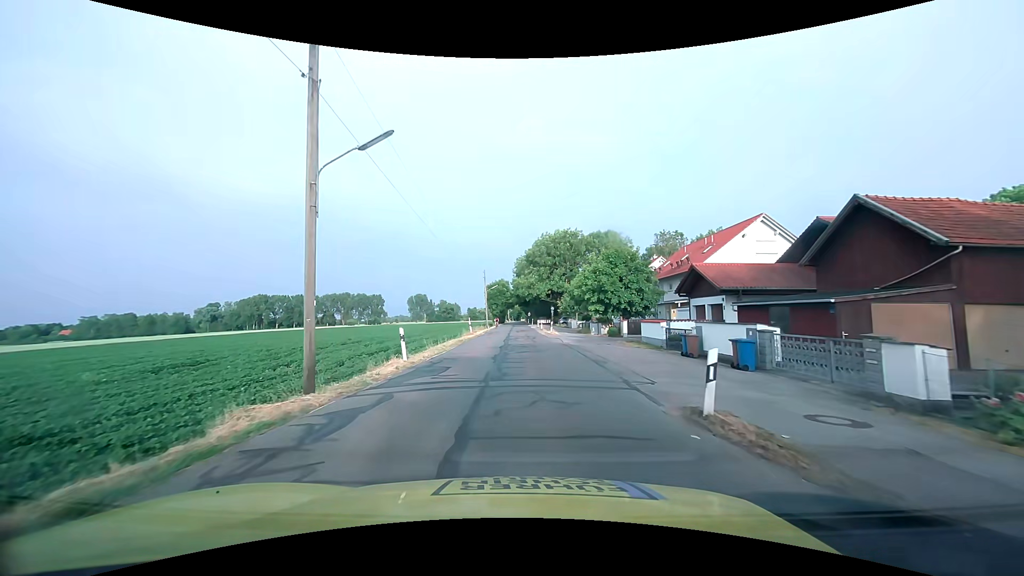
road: tertiary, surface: asphalt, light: Day
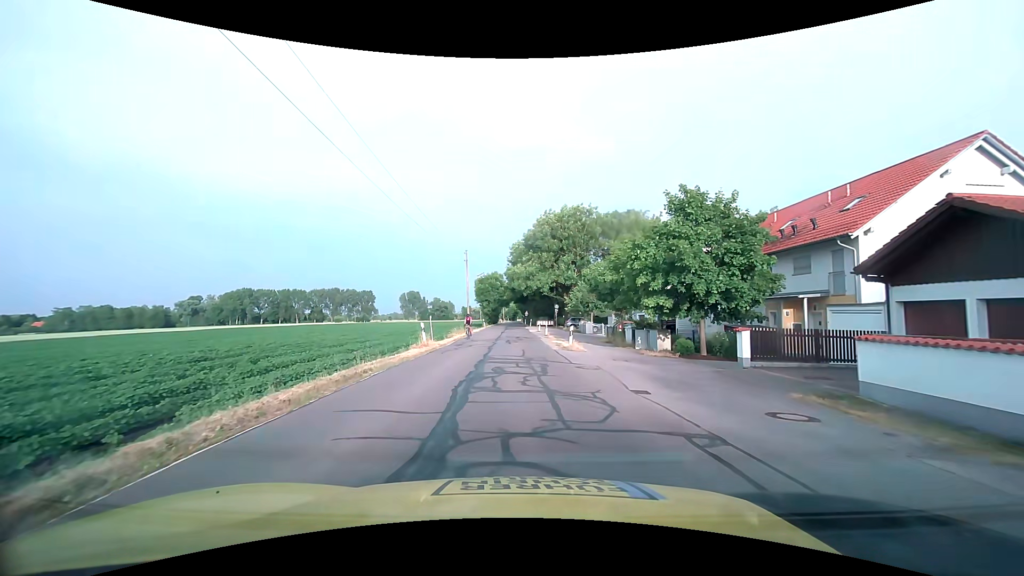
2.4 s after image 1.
(+0.1, +19.8) m; +1°
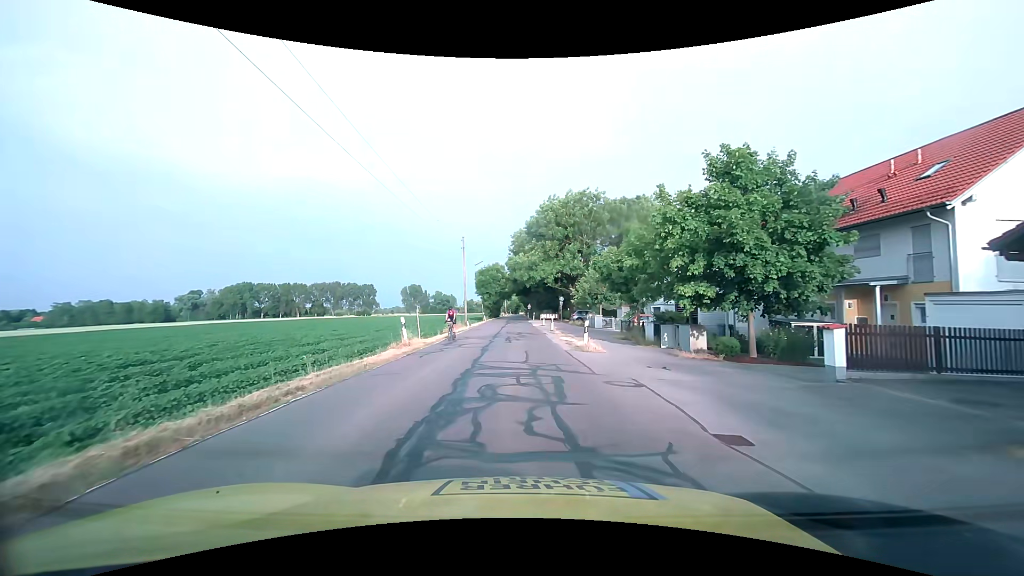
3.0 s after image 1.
(0.0, +4.6) m; 0°
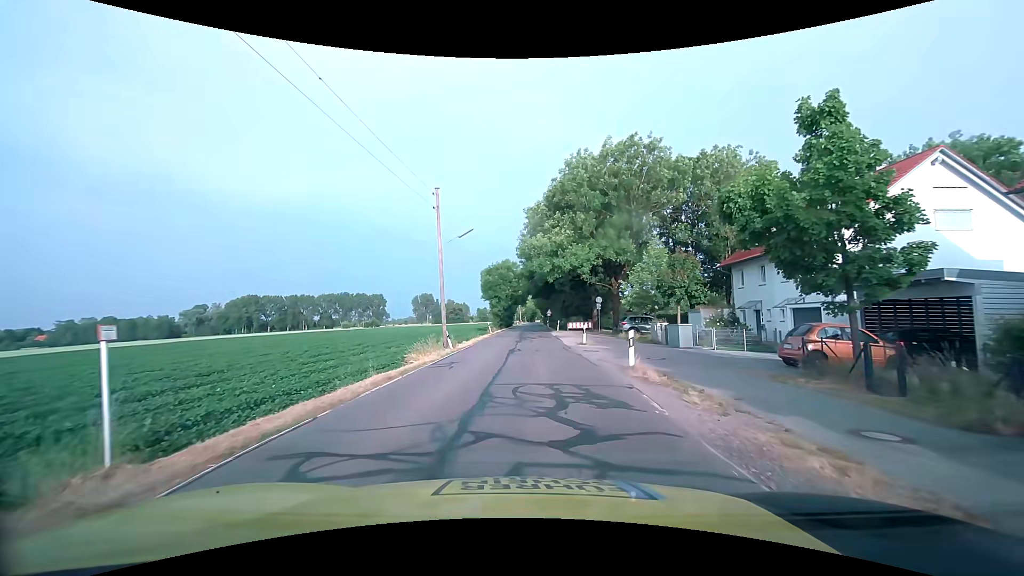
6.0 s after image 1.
(-0.6, +20.7) m; -2°
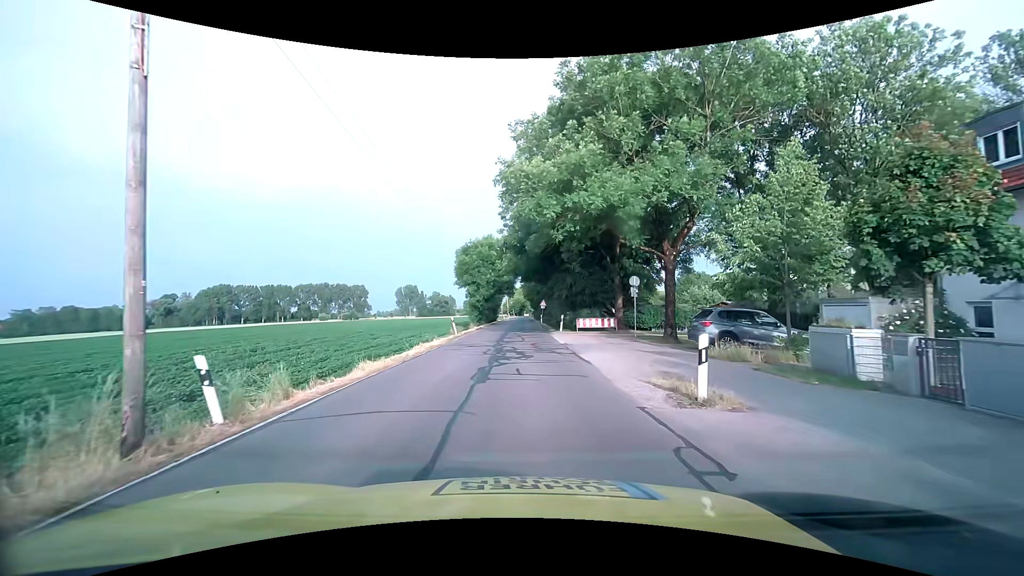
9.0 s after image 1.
(+0.4, +19.3) m; +2°
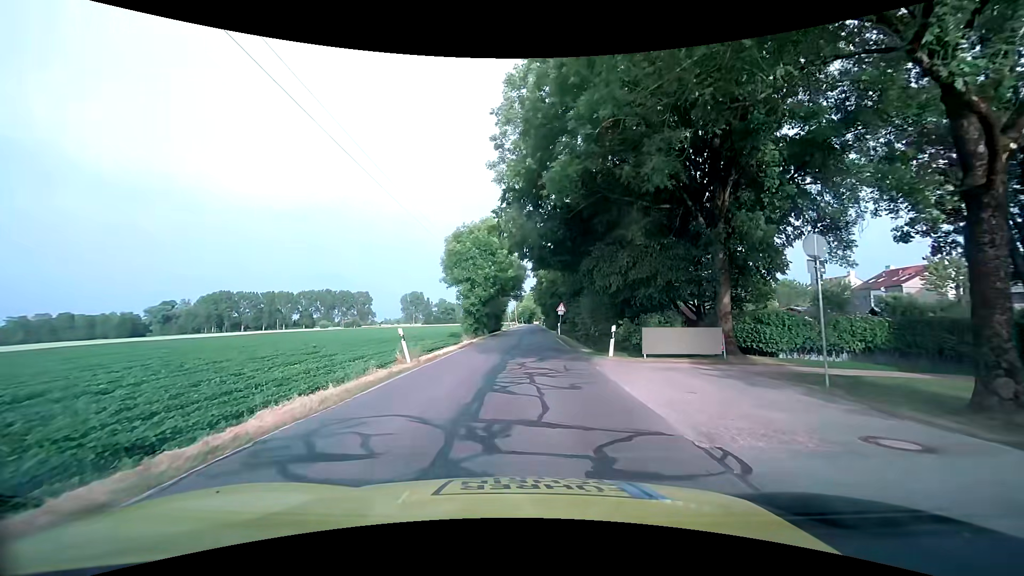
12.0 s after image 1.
(-0.2, +16.5) m; -1°
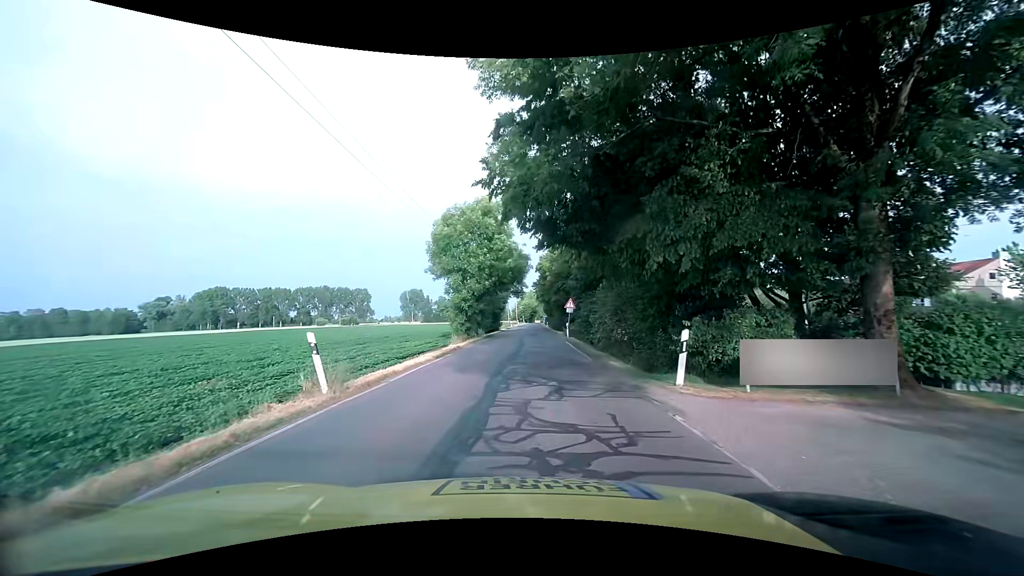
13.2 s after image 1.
(0.0, +7.7) m; 0°
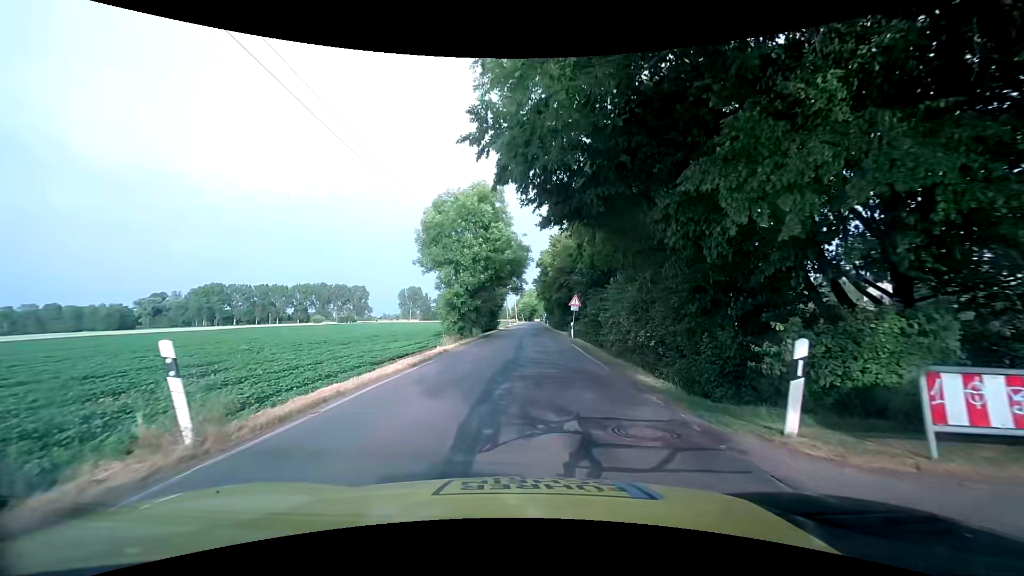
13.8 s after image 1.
(0.0, +4.1) m; -2°
(0, +10) (+1, +20) (+1, +30) (+2, +40) (+2, +50) (+3, +60) (+3, +70) (+3, +80) (+3, +90) (+4, +100) m
